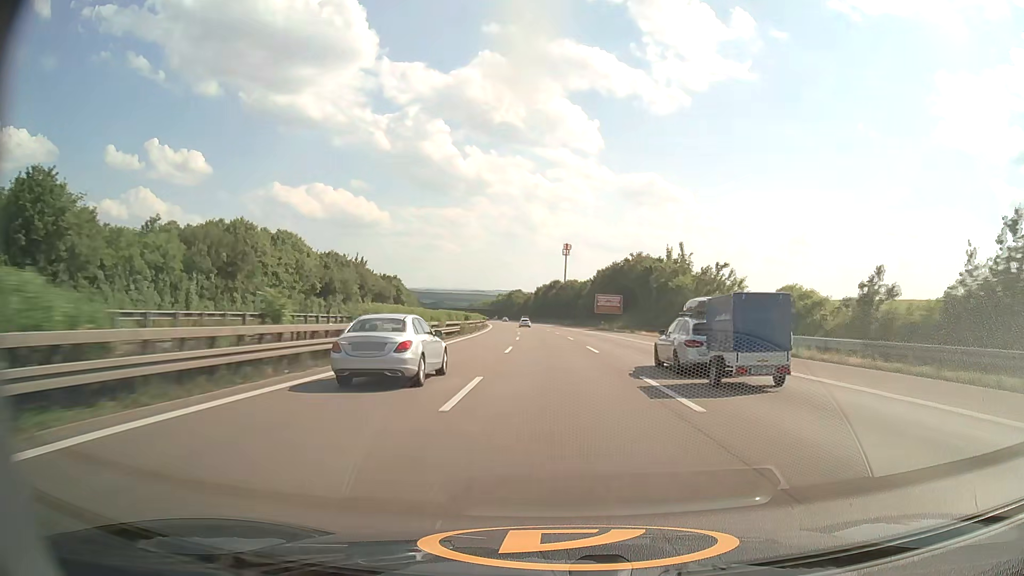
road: motorway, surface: asphalt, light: Day
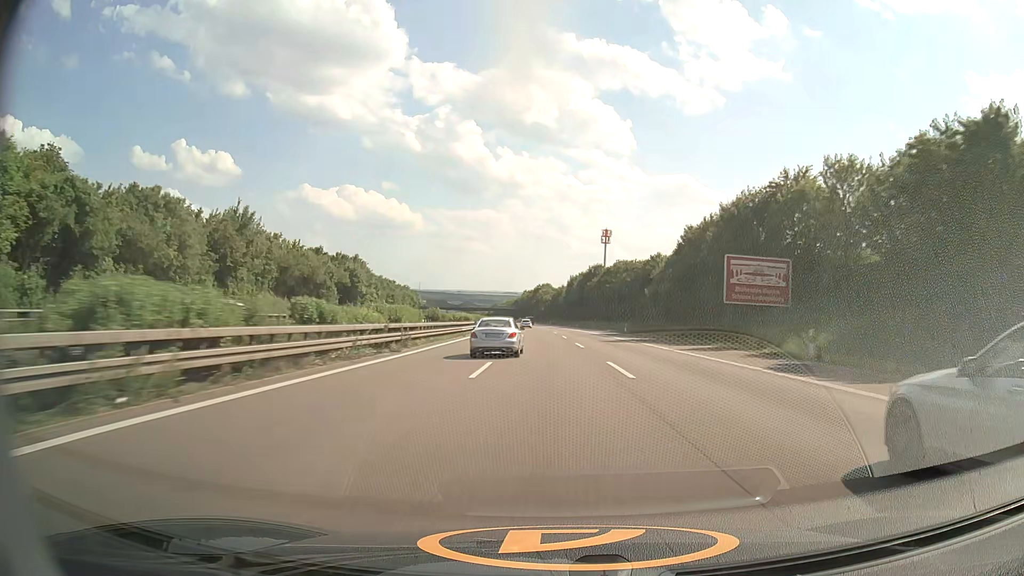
(-1.2, +65.4) m; -2°
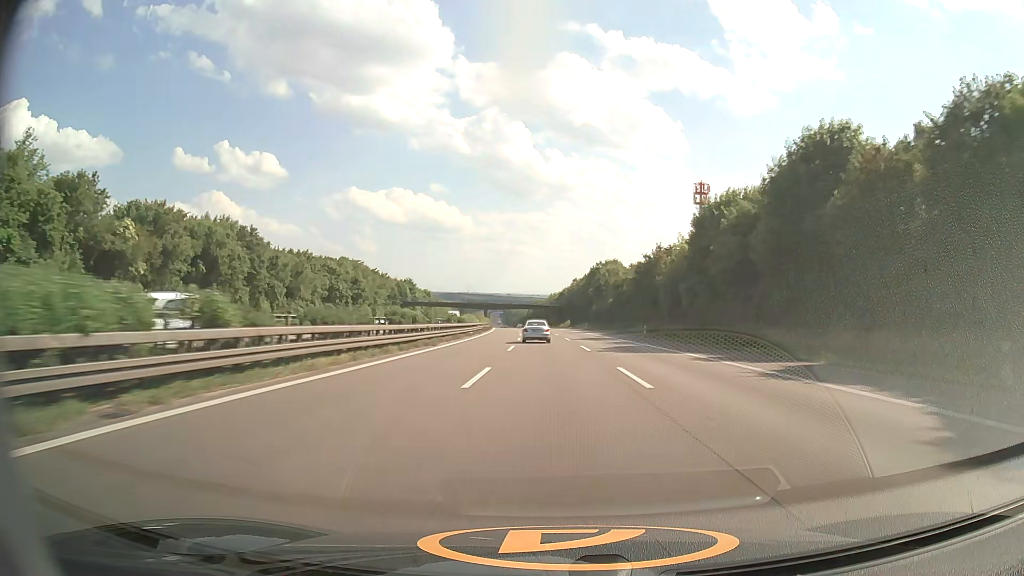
(-4.4, +109.1) m; -4°
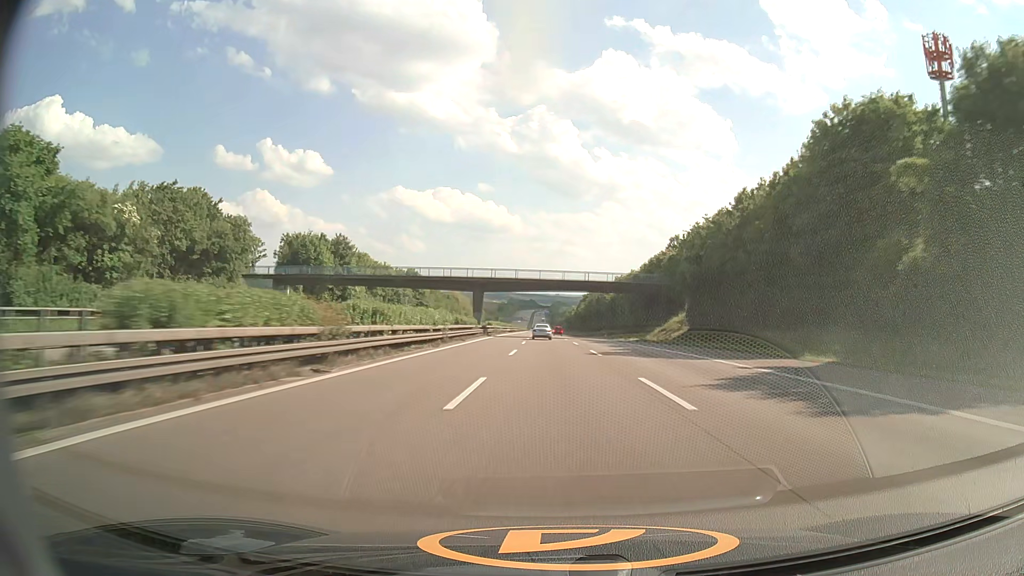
(-4.2, +110.4) m; -4°
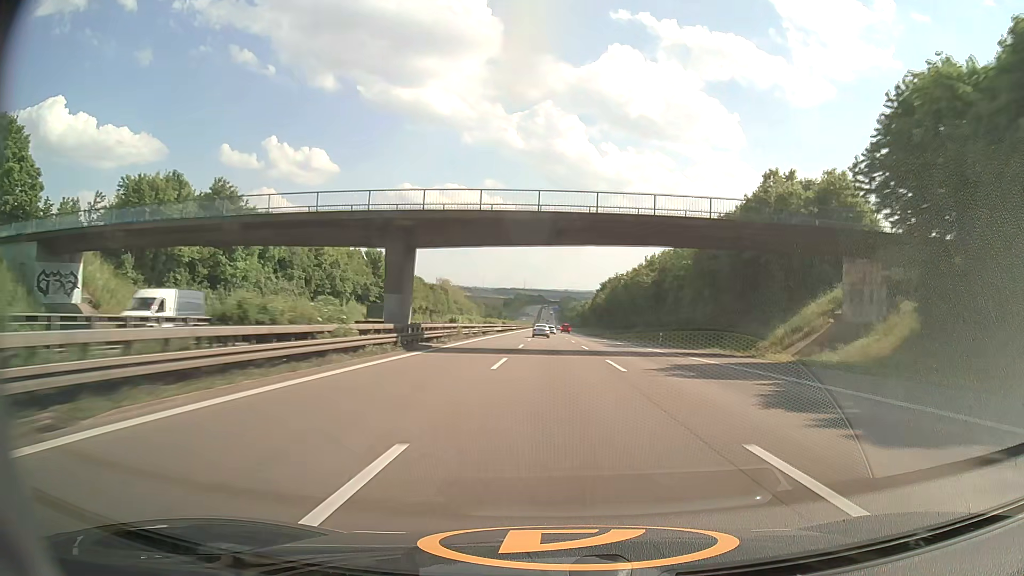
(-0.3, +44.7) m; -1°
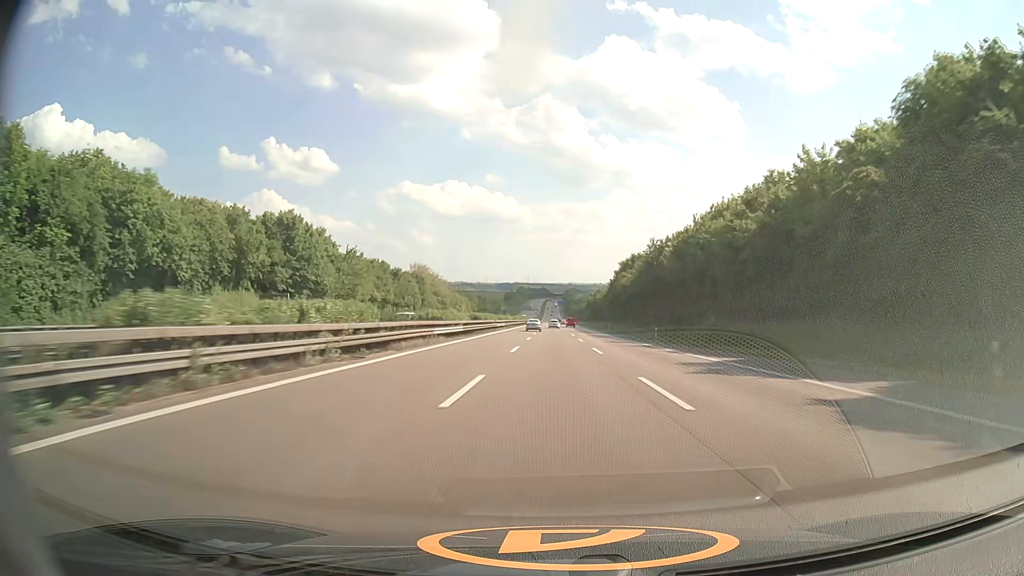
(0.0, +44.8) m; 0°
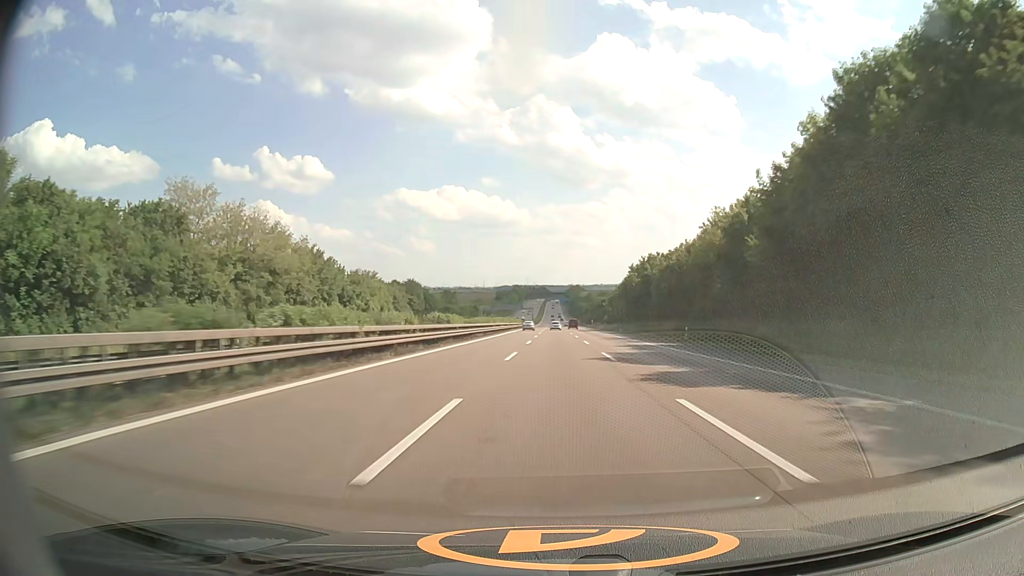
(0.0, +112.0) m; 0°
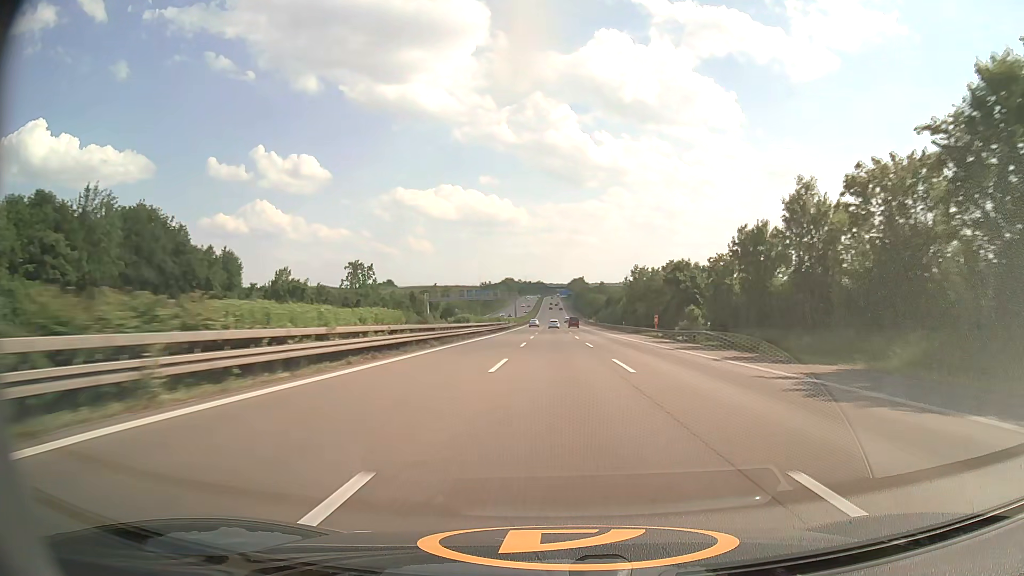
(+0.2, +112.9) m; 0°
(0, +10) (0, +20) (0, +30) (0, +40) (0, +50) (0, +60) (0, +70) (0, +80) (0, +90) (0, +100) m
